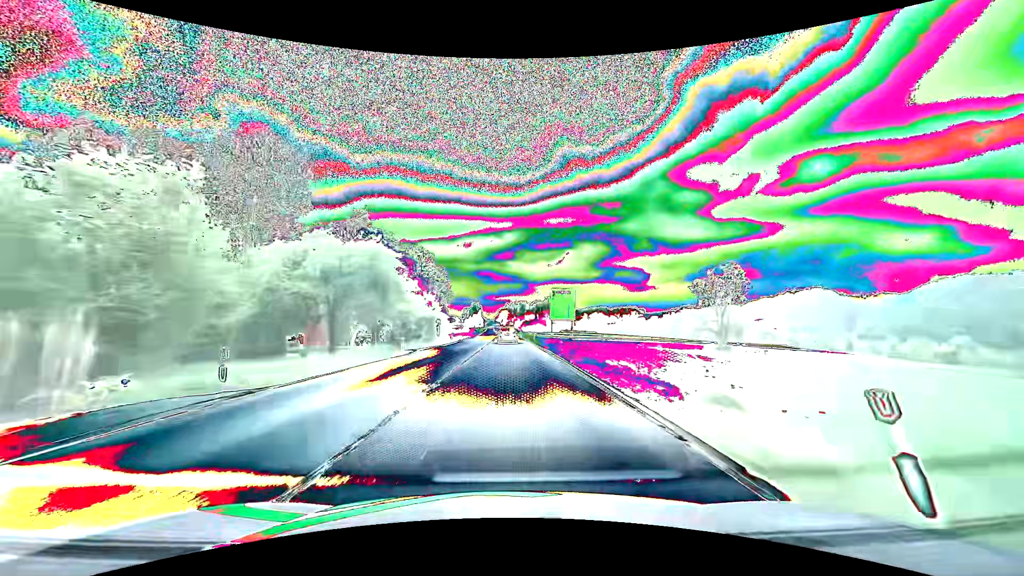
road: primary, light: Day
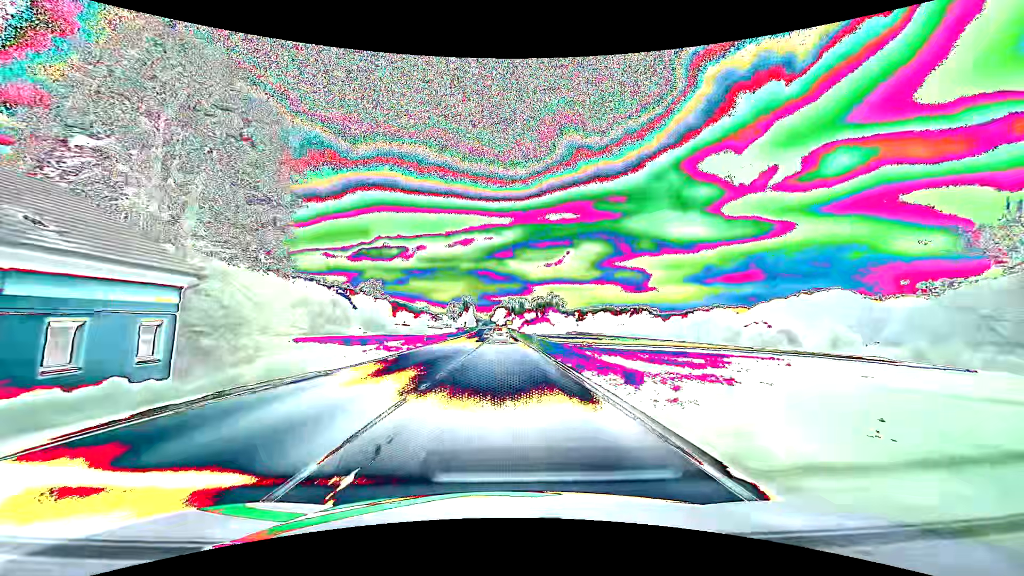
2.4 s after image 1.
(+0.1, +63.4) m; 0°
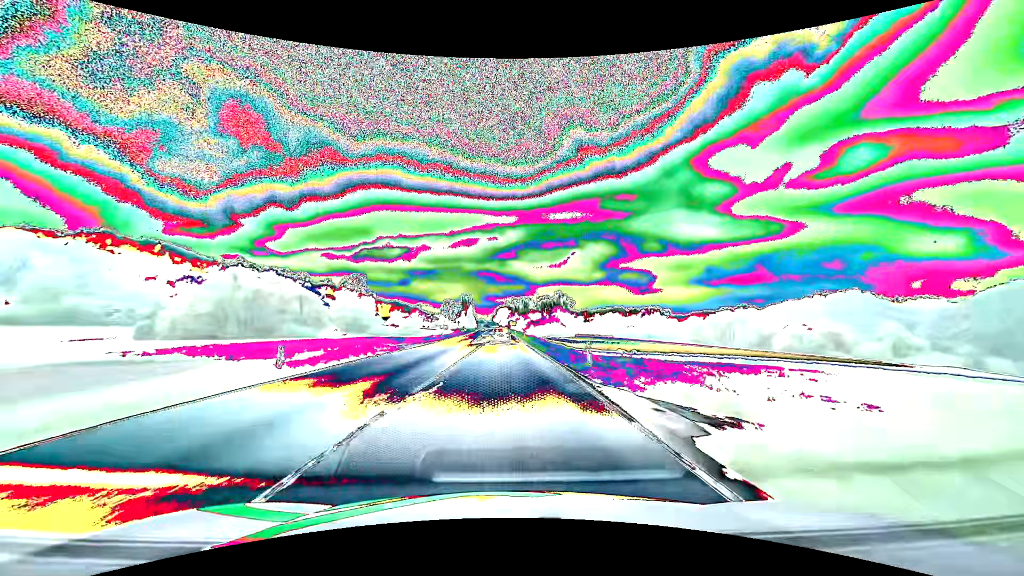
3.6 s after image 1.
(-0.1, +31.7) m; 0°
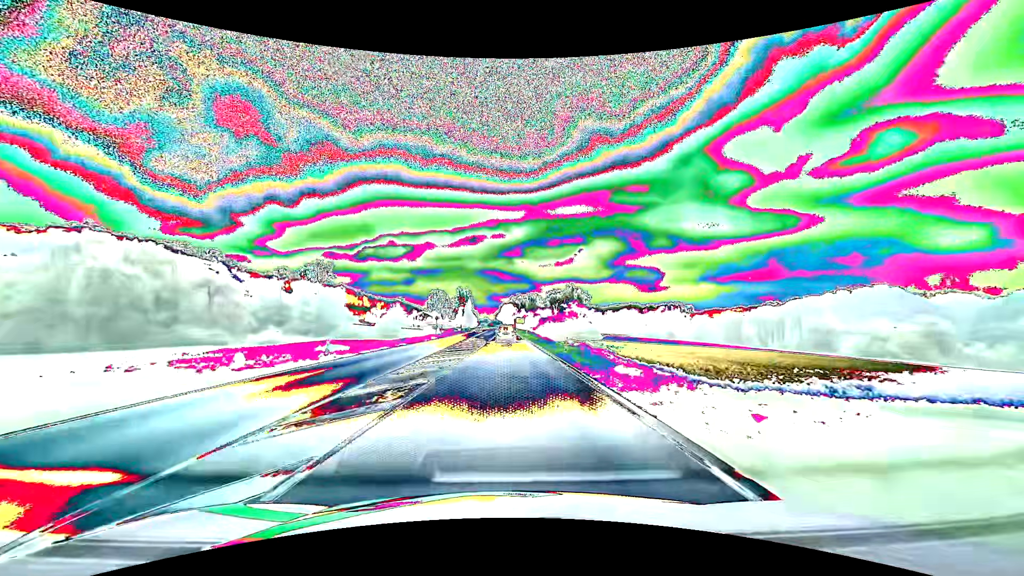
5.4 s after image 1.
(-0.3, +47.4) m; -1°
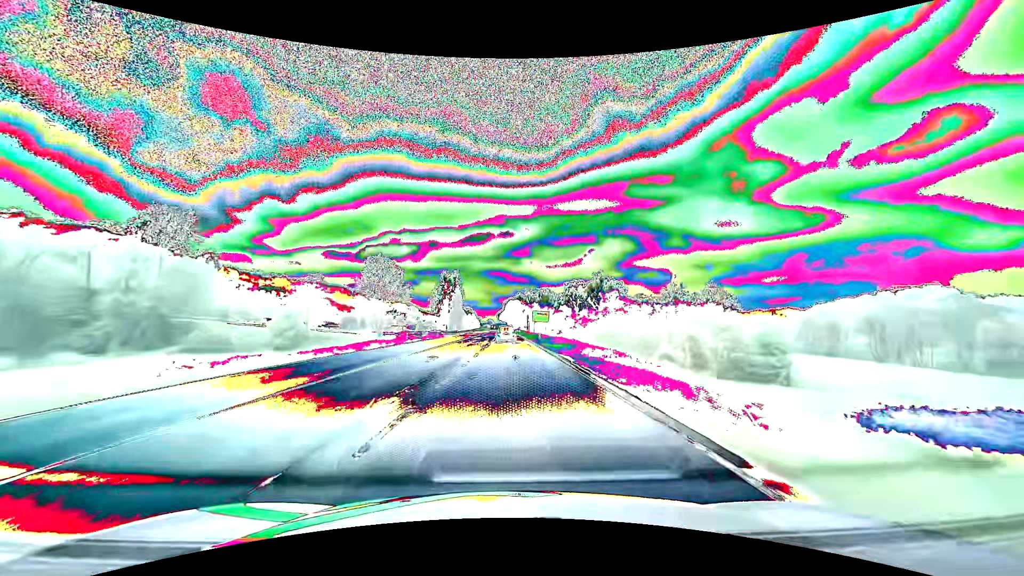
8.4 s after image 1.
(-0.4, +78.9) m; -1°
